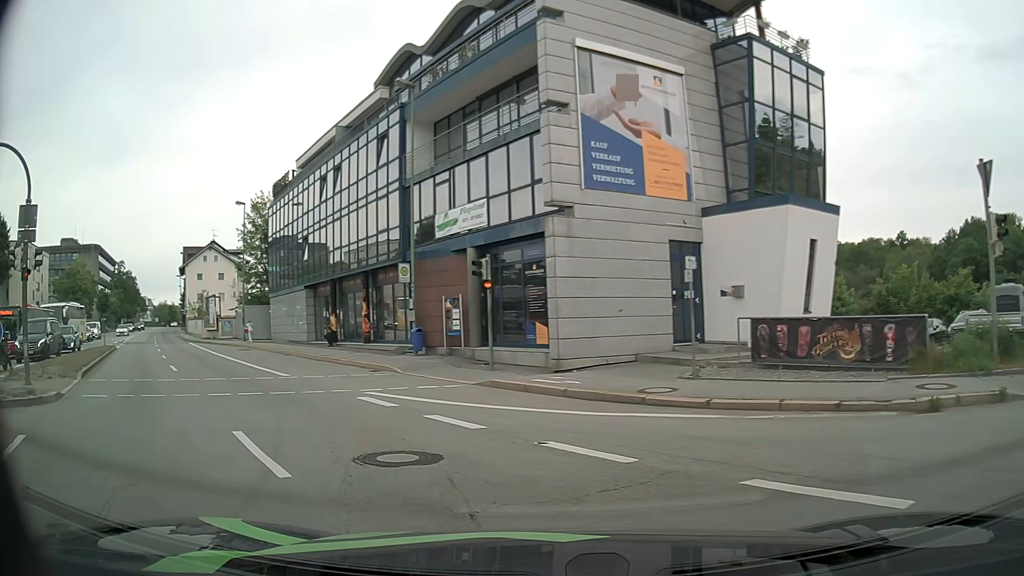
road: primary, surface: asphalt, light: Day
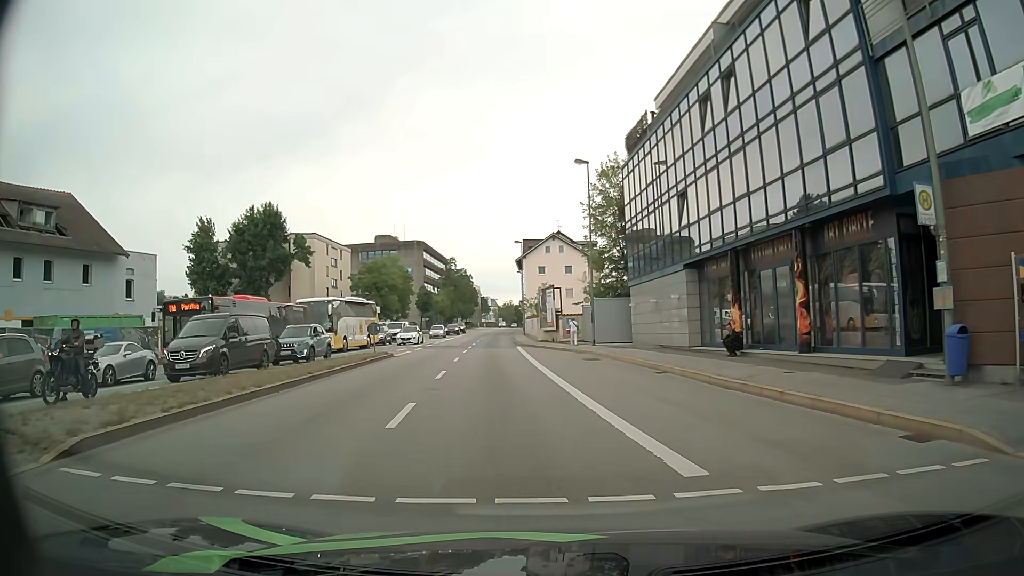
(-4.7, +12.7) m; -31°
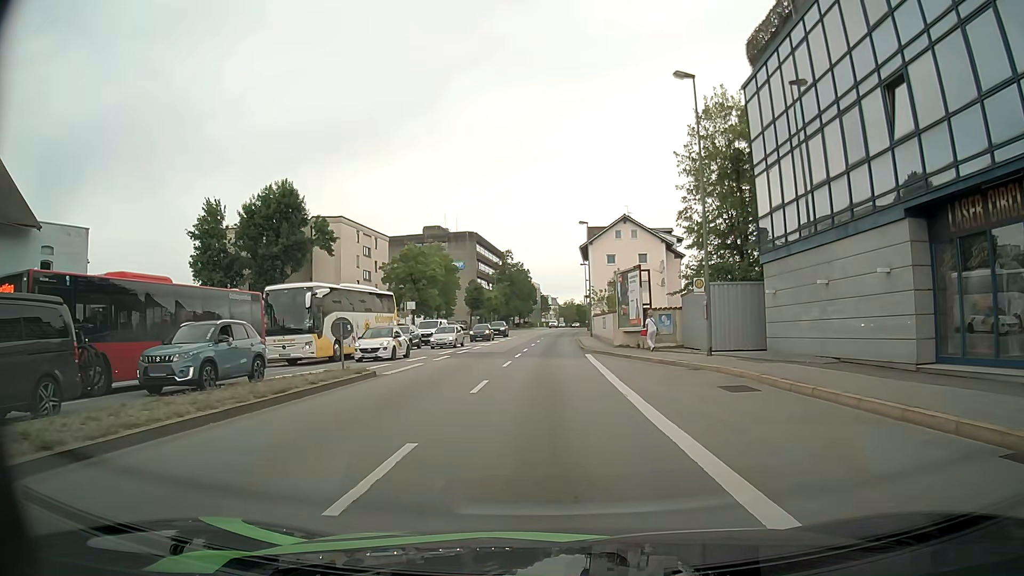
(-1.0, +13.6) m; -6°
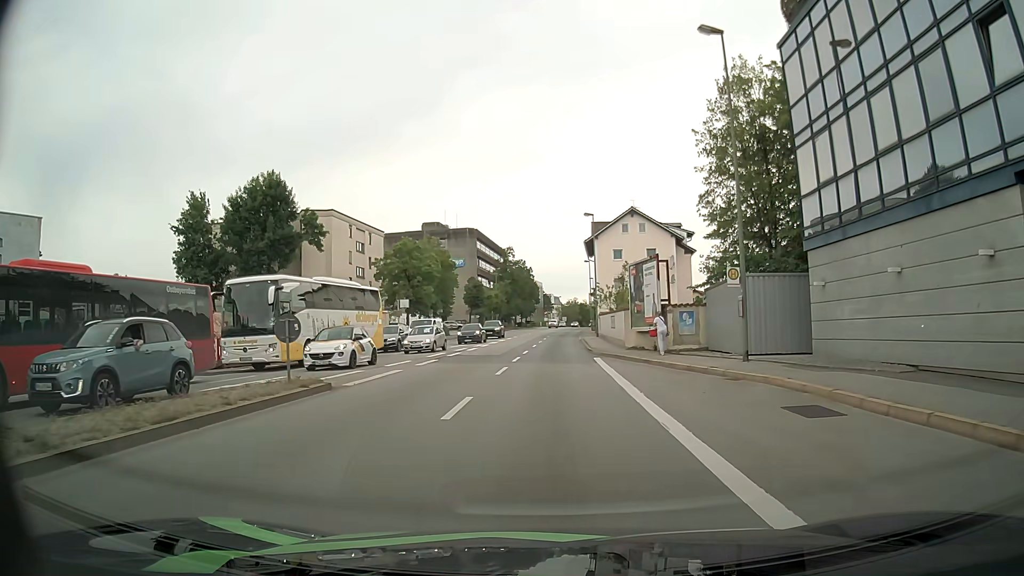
(0.0, +4.1) m; -1°
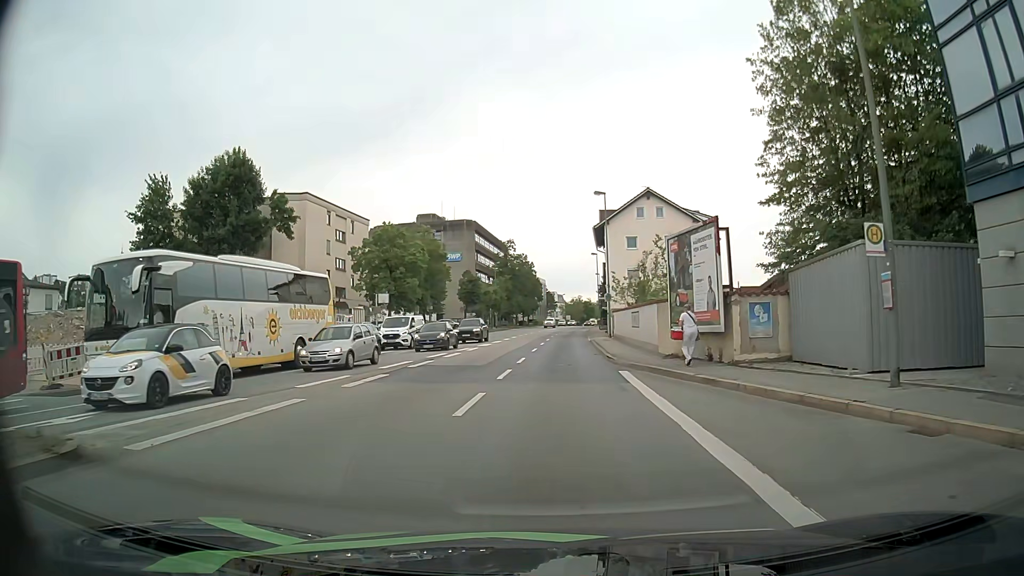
(+0.1, +8.6) m; 0°
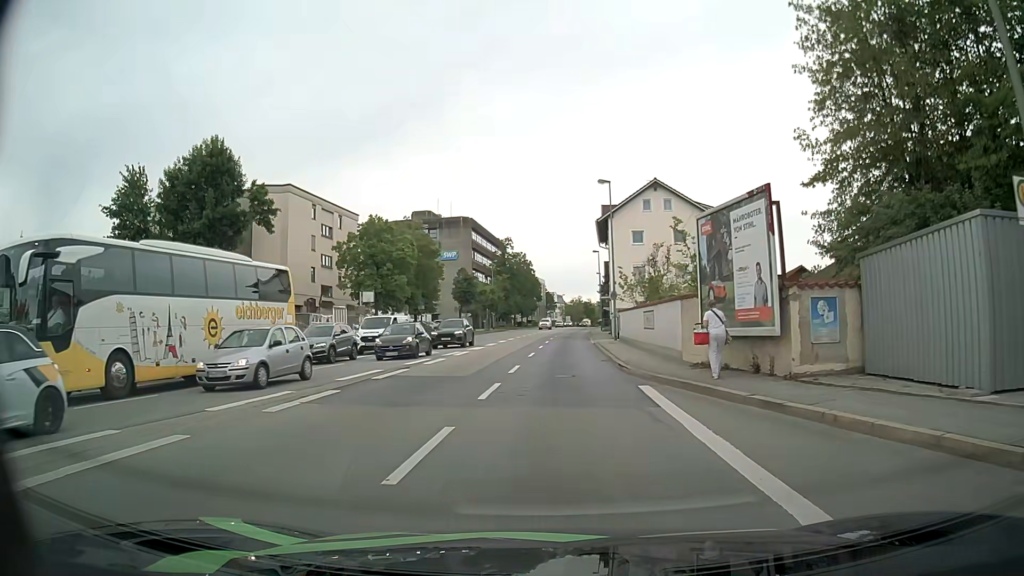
(+0.1, +4.1) m; 0°
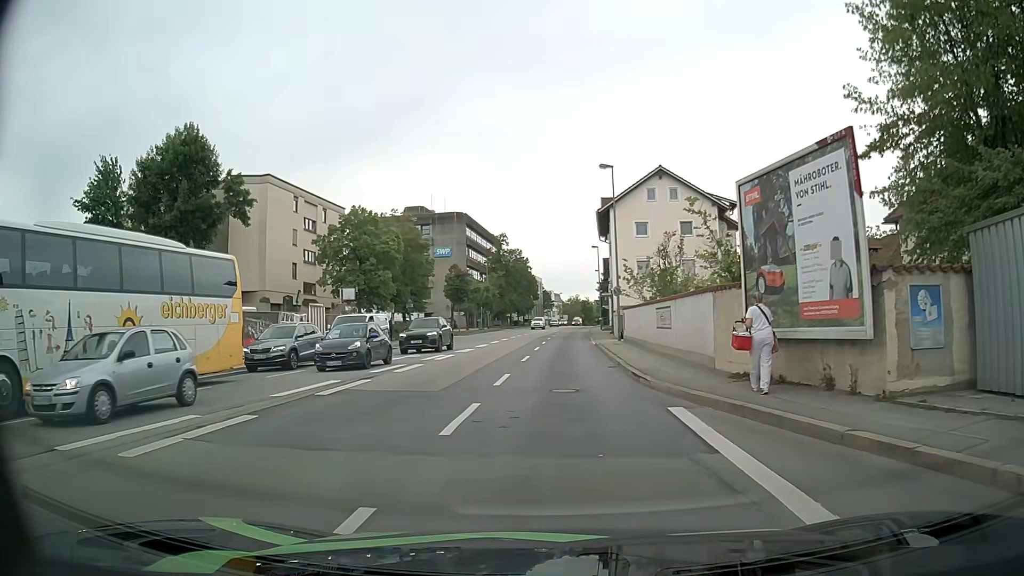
(0.0, +3.9) m; +1°
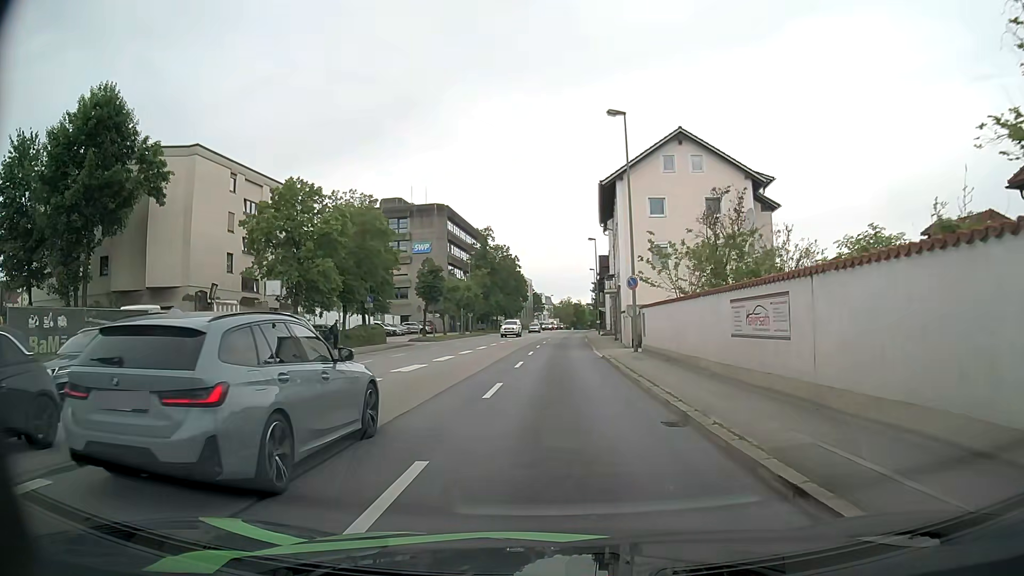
(+0.1, +10.8) m; +1°
(0, +10) (0, +20) (0, +30) (+1, +40) (+1, +50) (+1, +60) (+1, +70) (+2, +80) (+2, +90) (+3, +100) m
